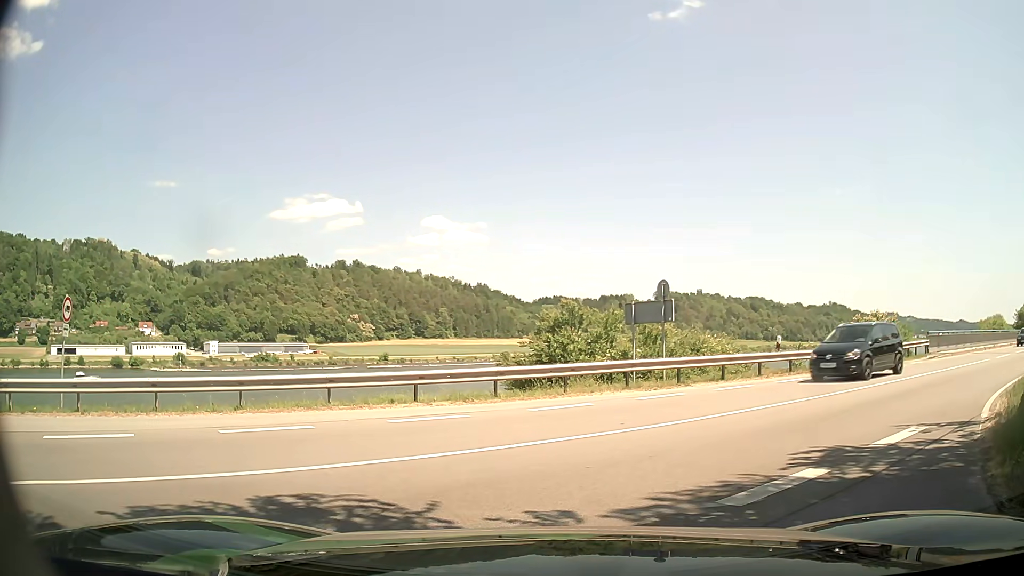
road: primary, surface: asphalt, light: Day
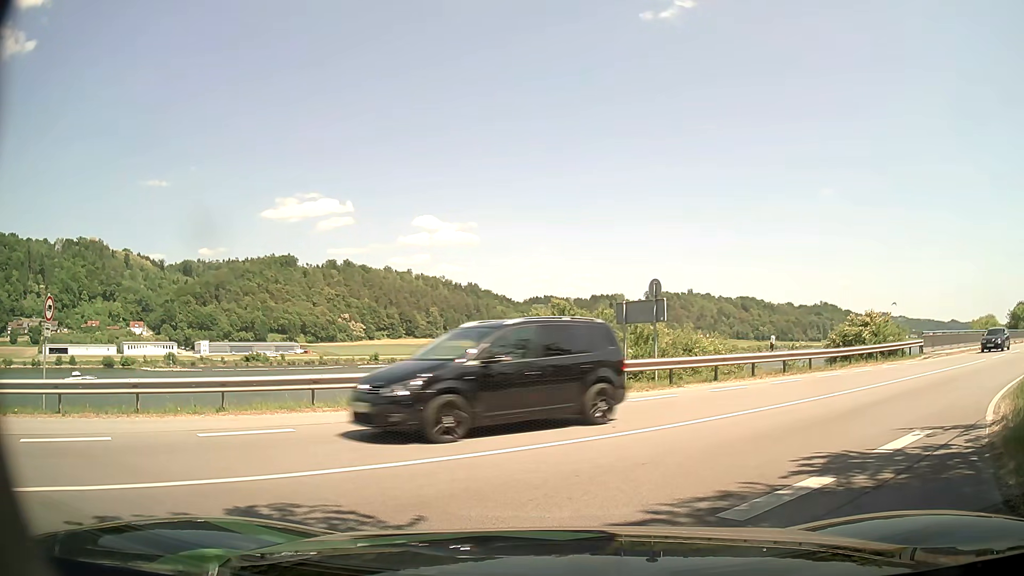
(0.0, +0.4) m; 0°
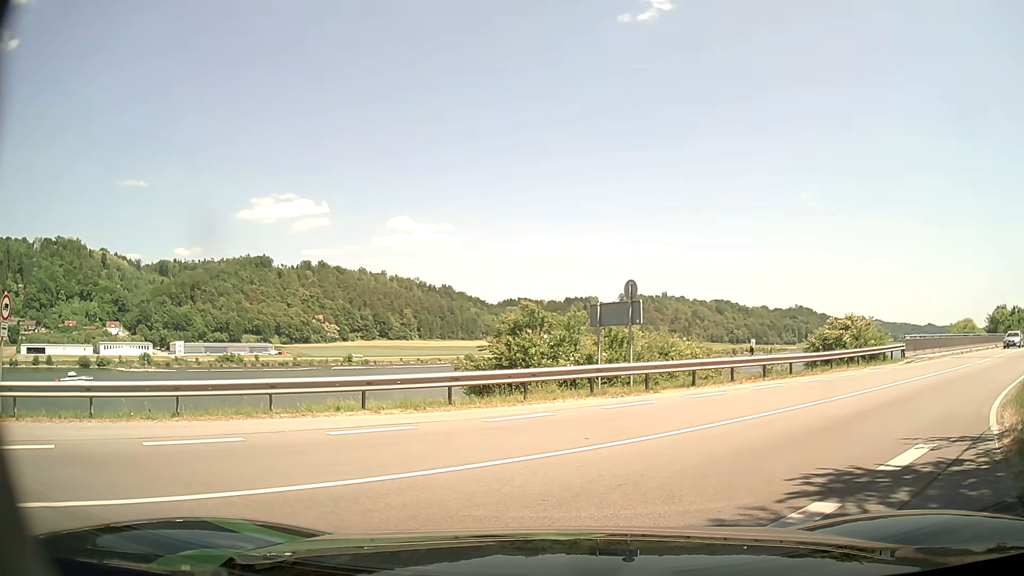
(0.0, +0.8) m; 0°
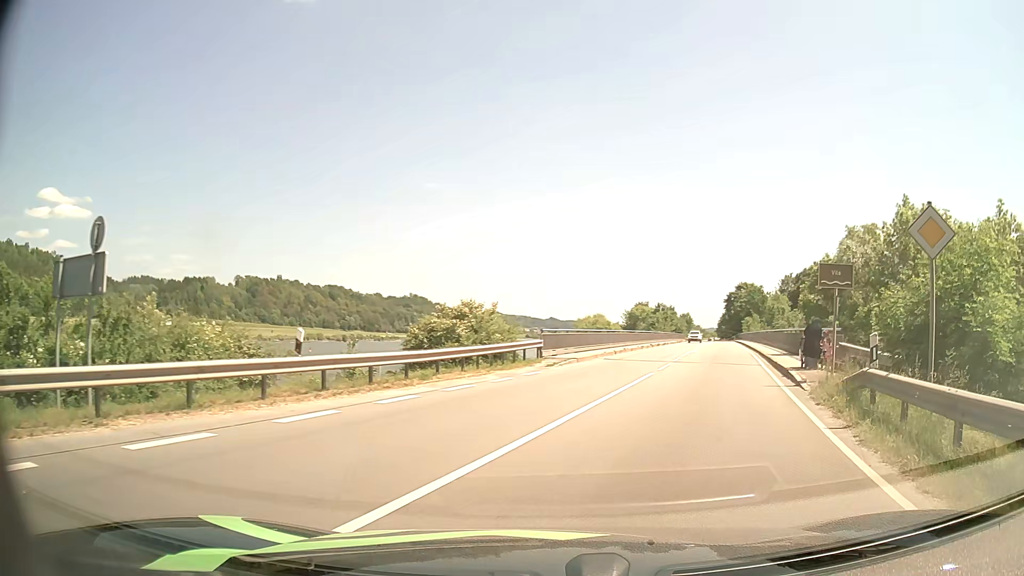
(+4.3, +8.3) m; +42°
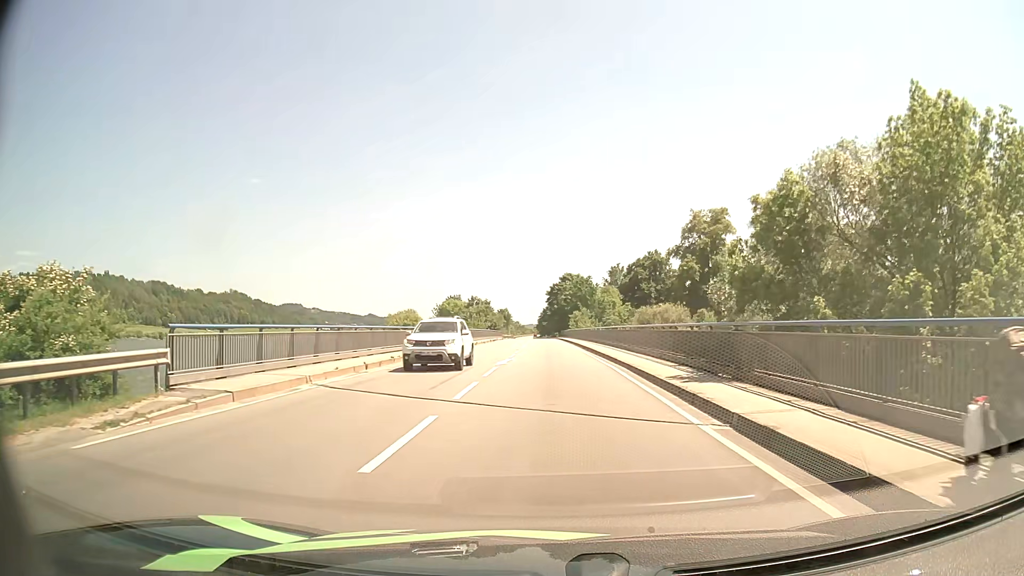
(+3.4, +16.9) m; +16°
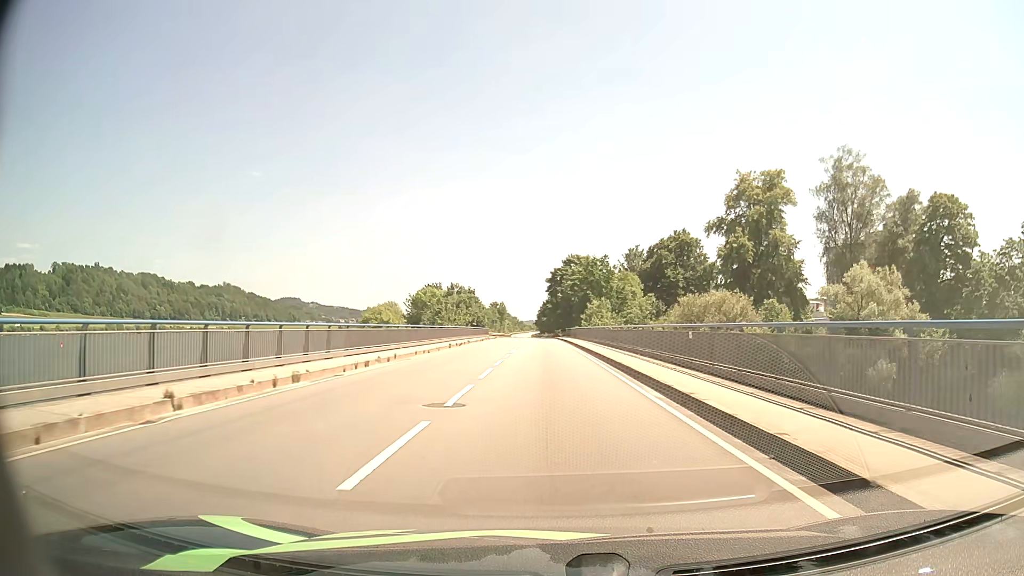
(+0.1, +31.1) m; 0°
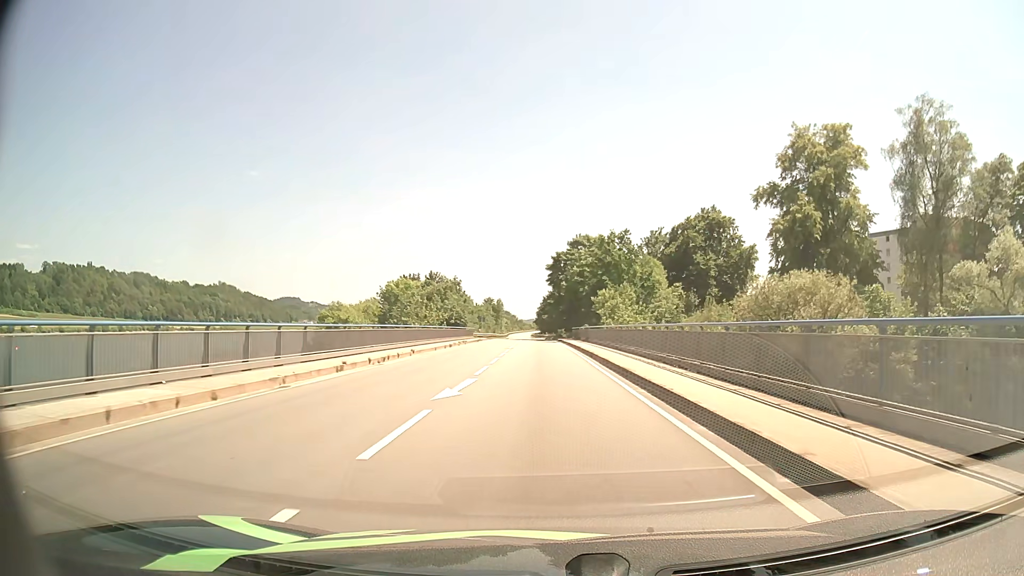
(0.0, +22.9) m; 0°
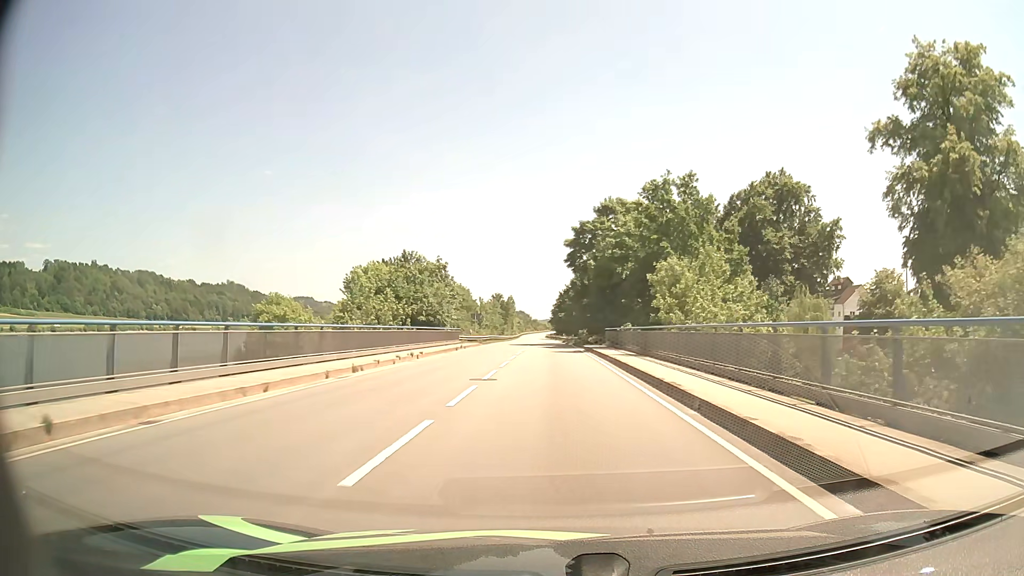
(-0.3, +25.5) m; -1°
(0, +10) (0, +20) (0, +30) (0, +40) (0, +50) (0, +60) (0, +70) (0, +80) (0, +90) (0, +100) m
